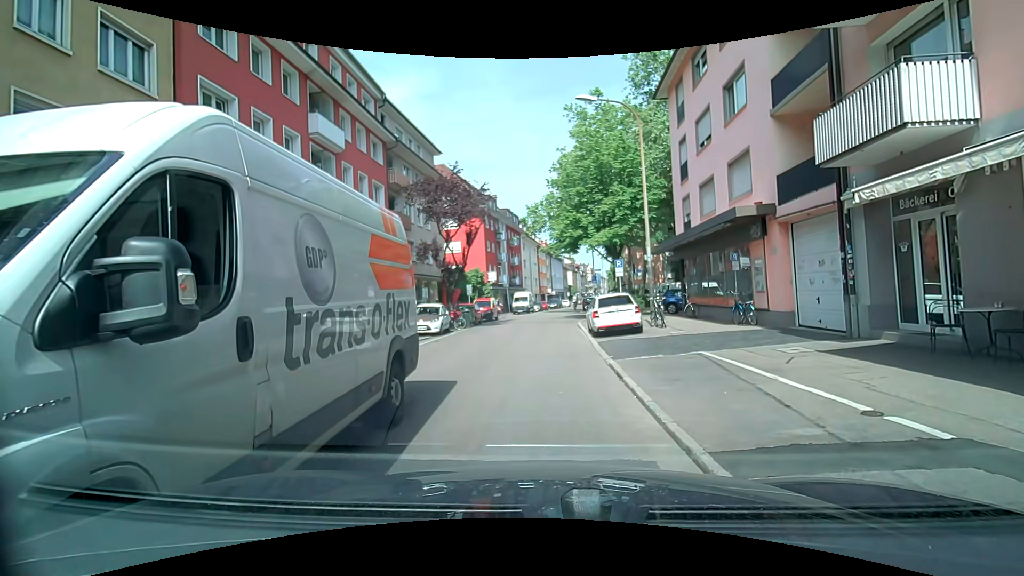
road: residential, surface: asphalt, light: Day
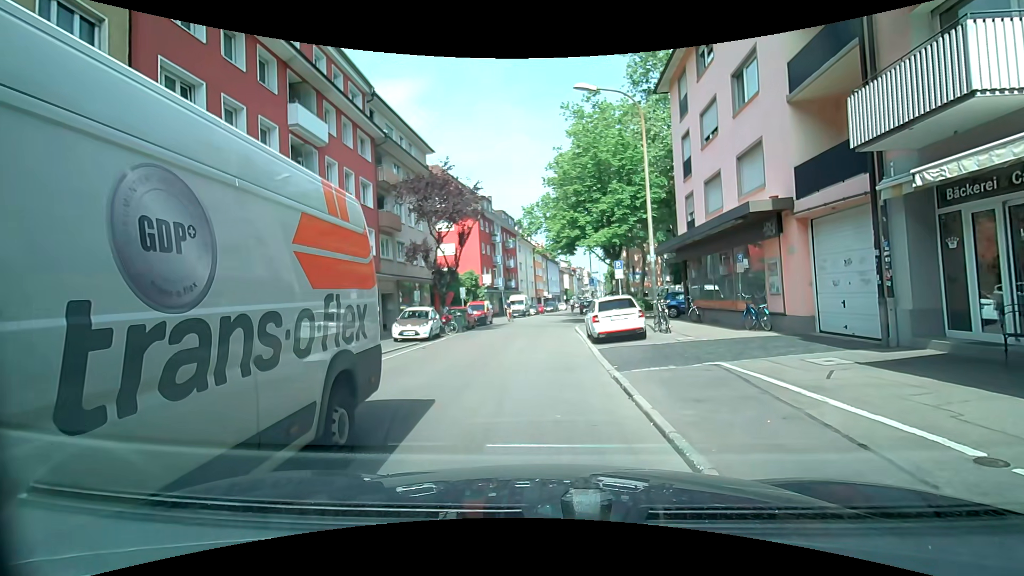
(0.0, +1.4) m; 0°
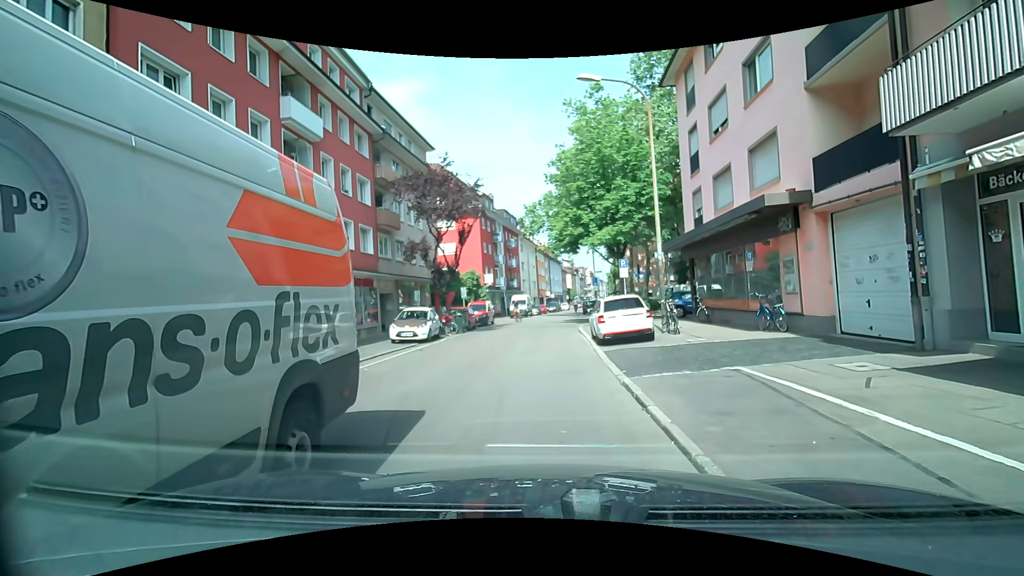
(0.0, +0.8) m; 0°
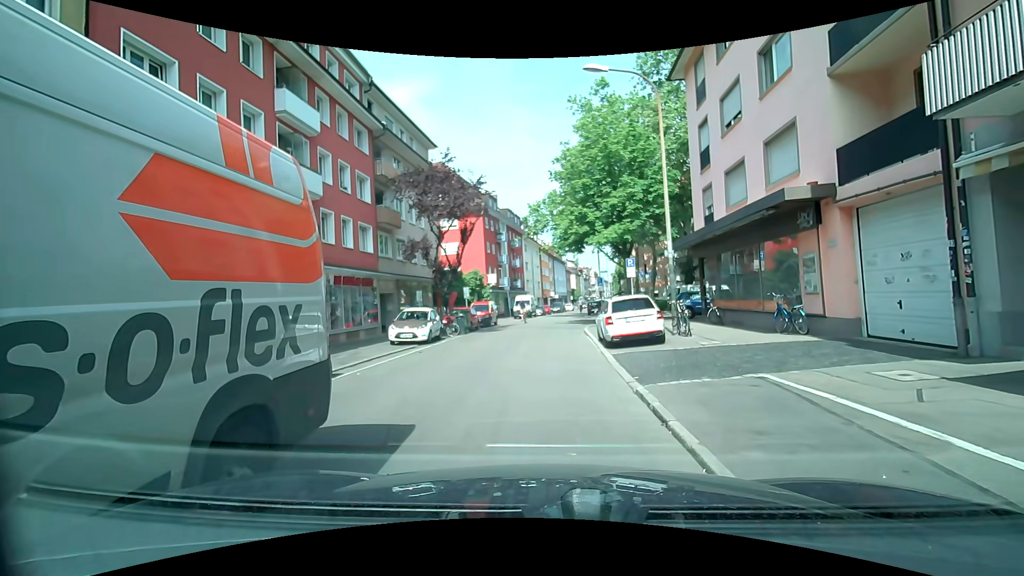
(0.0, +0.8) m; 0°
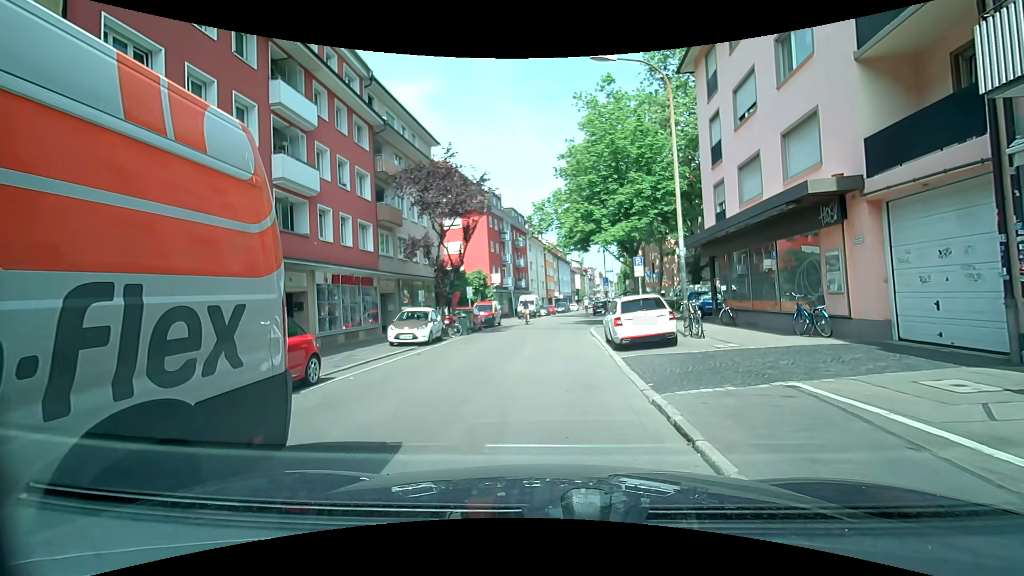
(0.0, +0.7) m; 0°
